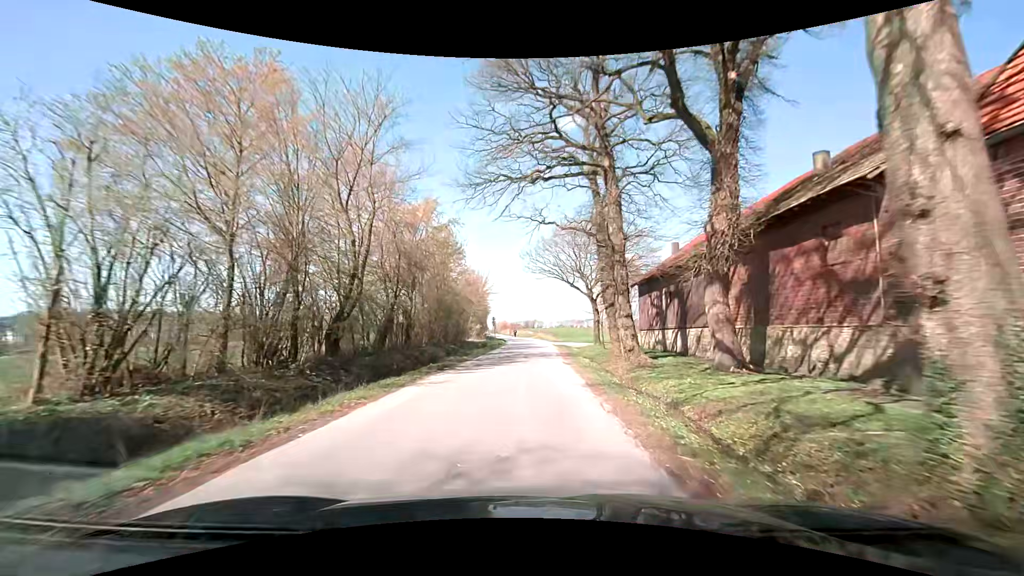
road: unclassified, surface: asphalt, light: Day
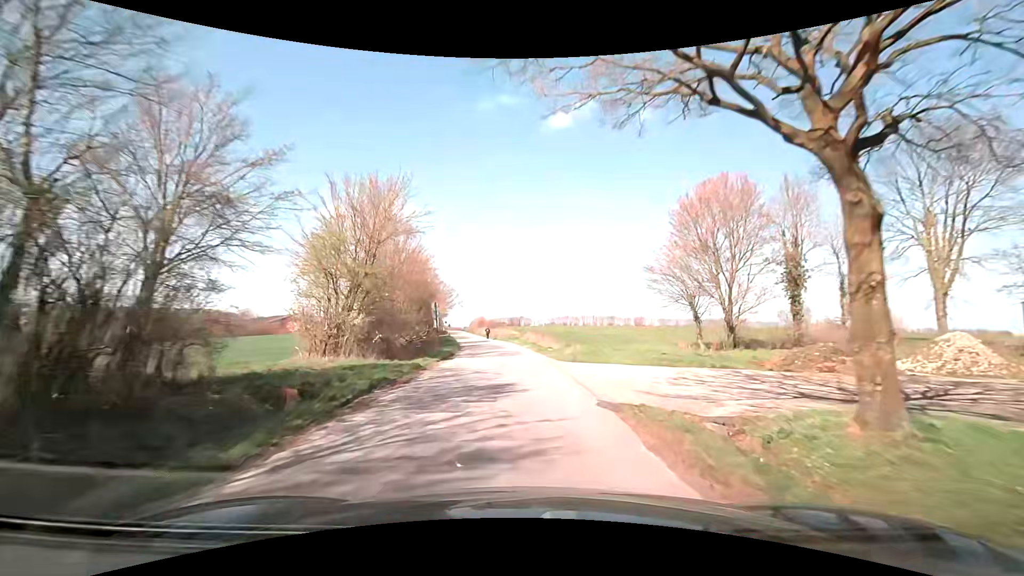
(+1.2, +38.0) m; +2°
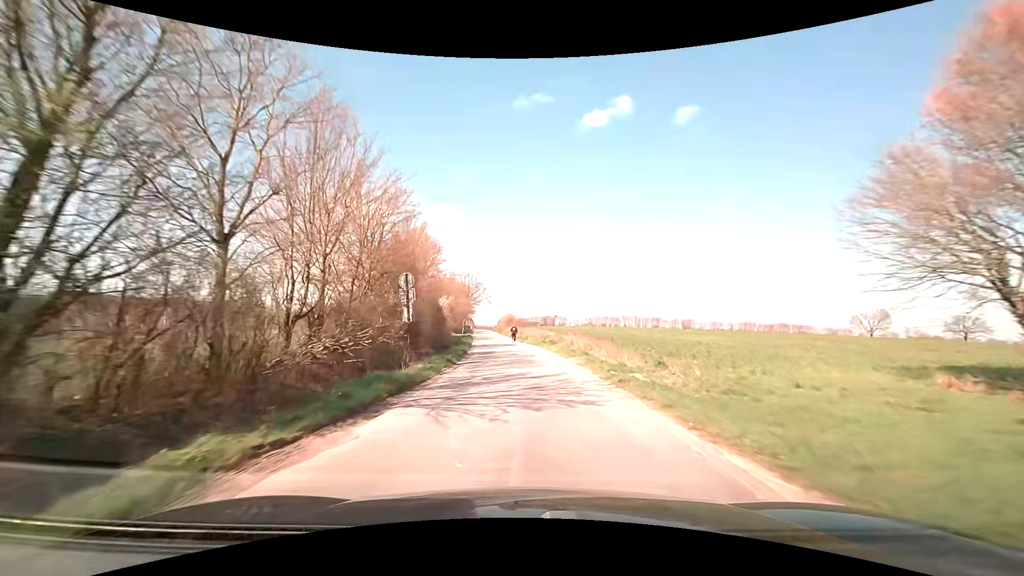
(-0.6, +17.6) m; -4°
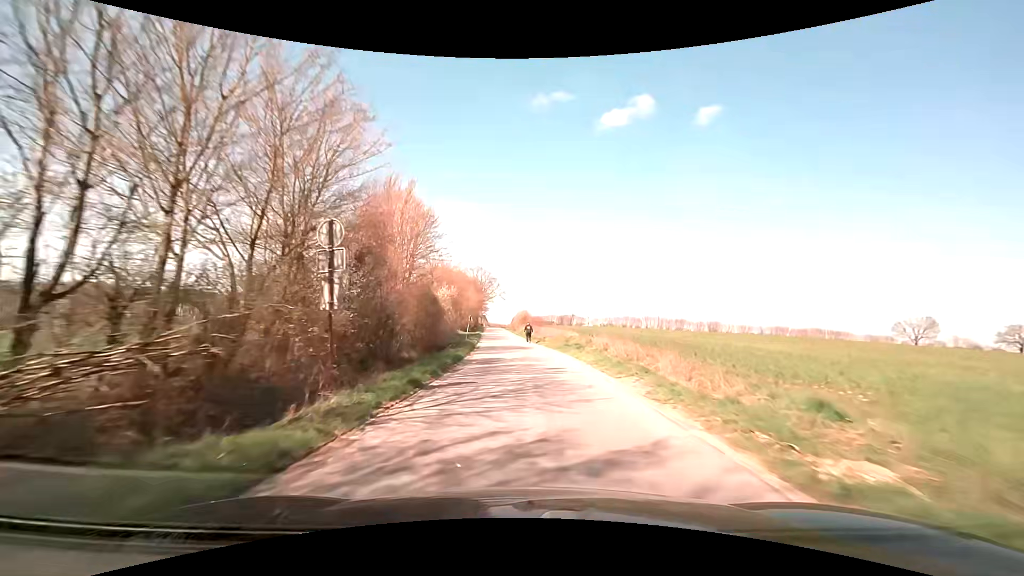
(-0.1, +9.2) m; -1°
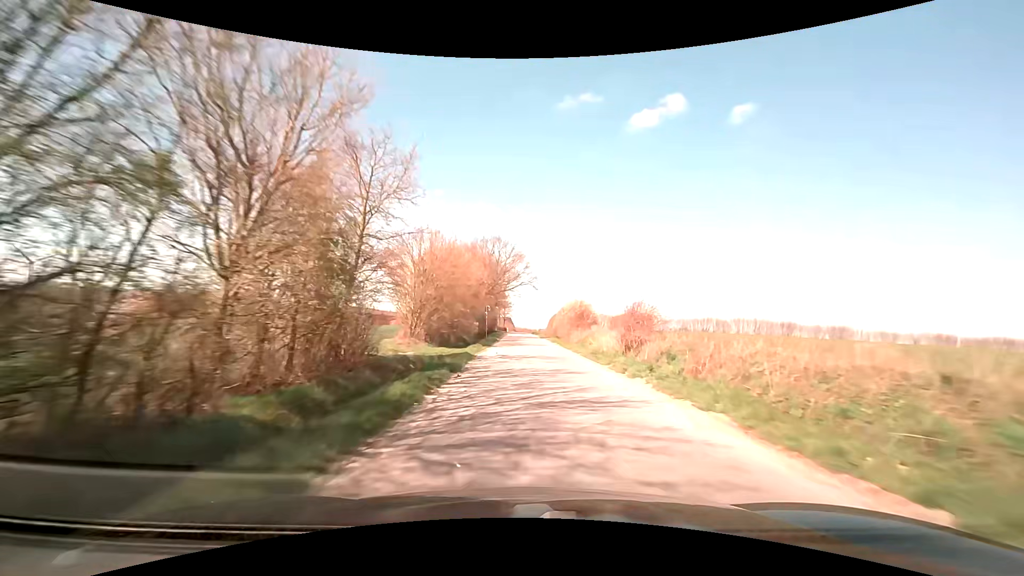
(-2.6, +48.7) m; -4°
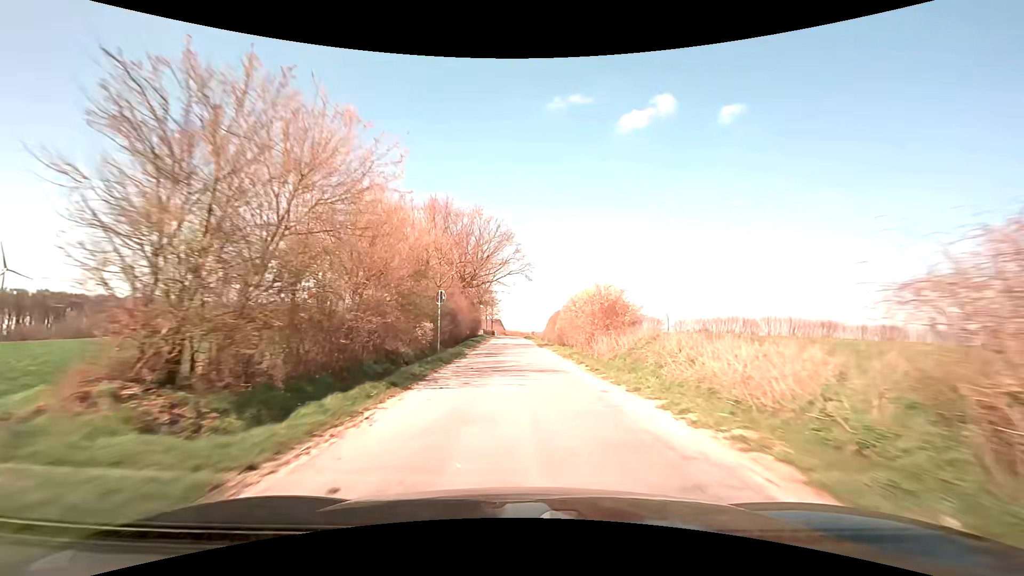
(+0.2, +20.4) m; +1°
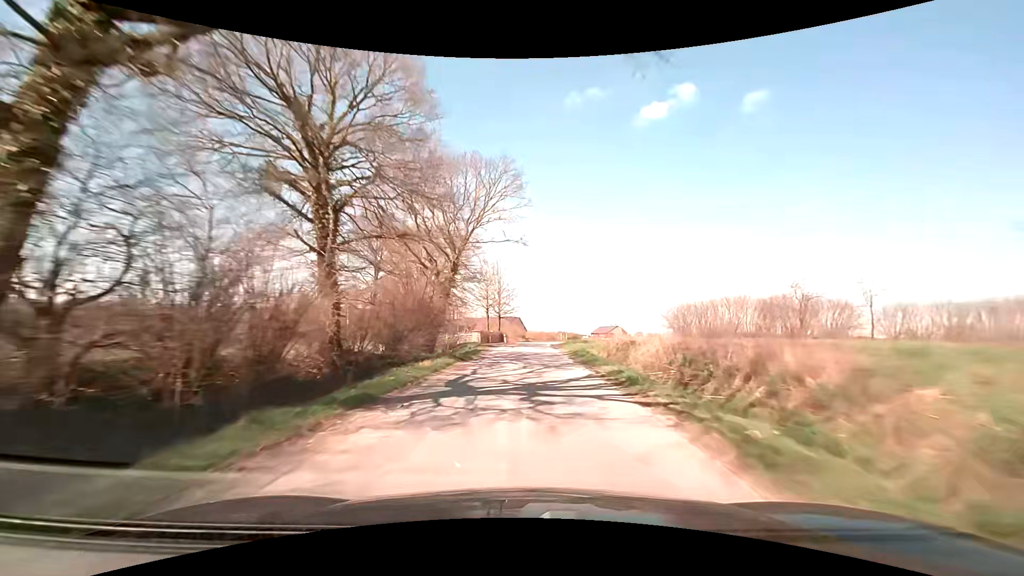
(-0.9, +55.3) m; -3°
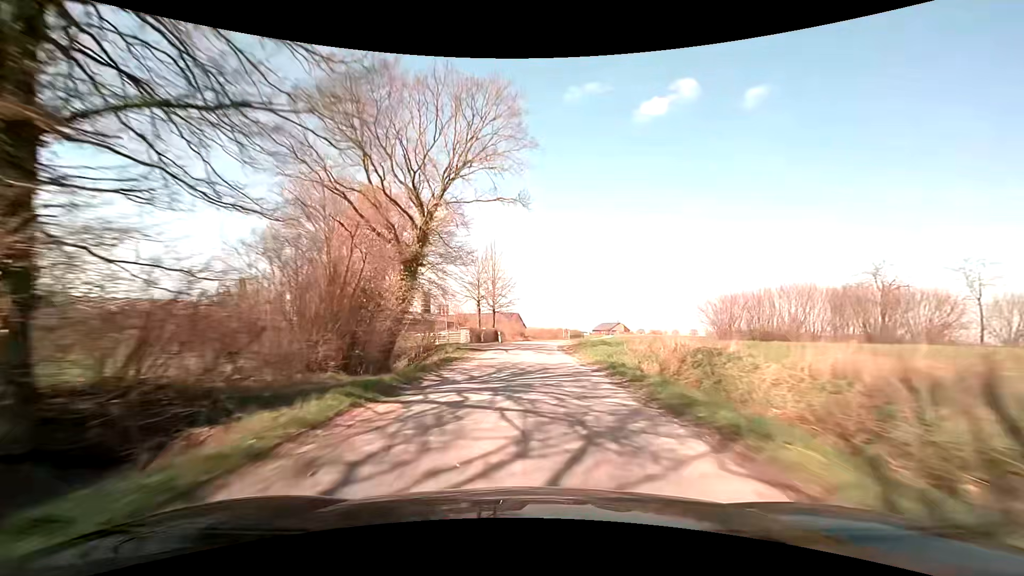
(0.0, +11.7) m; 0°
(0, +10) (0, +20) (0, +30) (+1, +40) (+1, +50) (+2, +60) (+4, +70) (+5, +80) (+7, +90) (+9, +99) m
